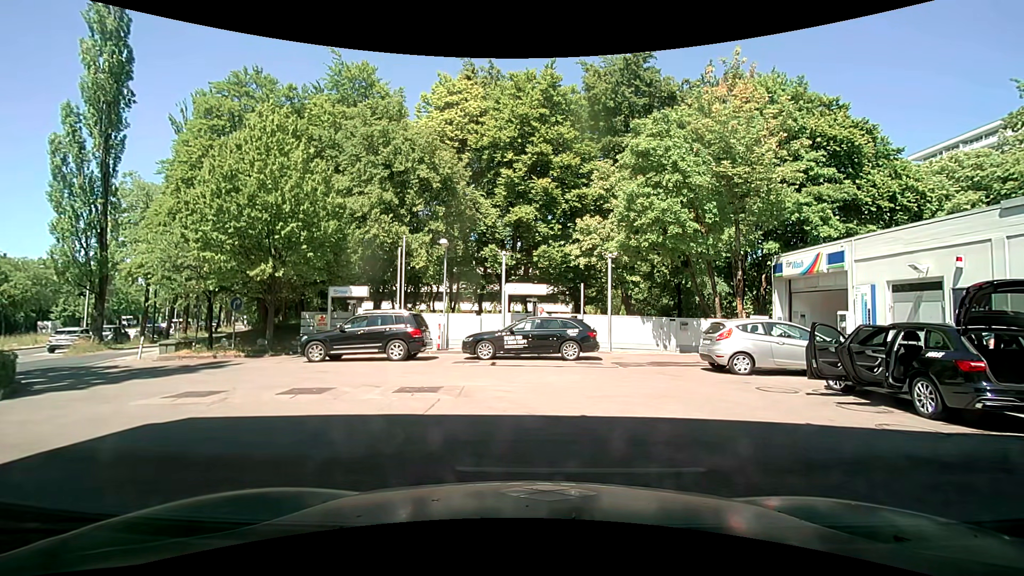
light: Day
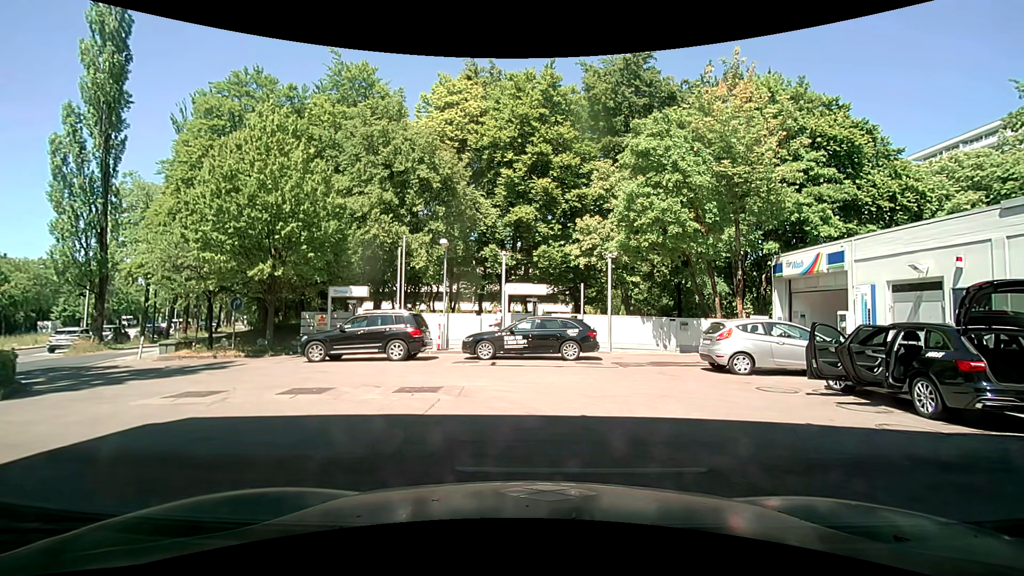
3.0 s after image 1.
(0.0, 0.0) m; 0°
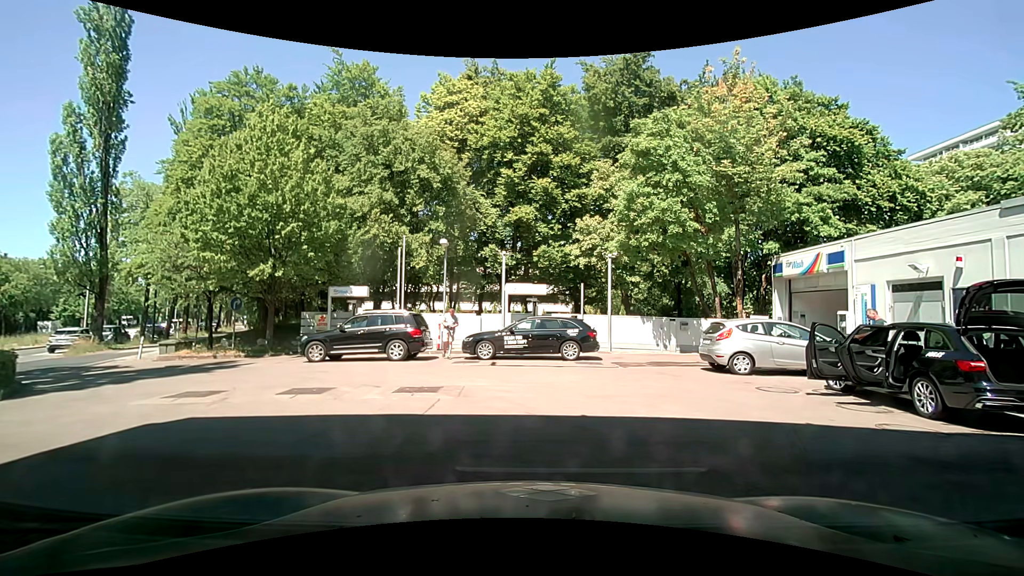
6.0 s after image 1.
(0.0, 0.0) m; 0°
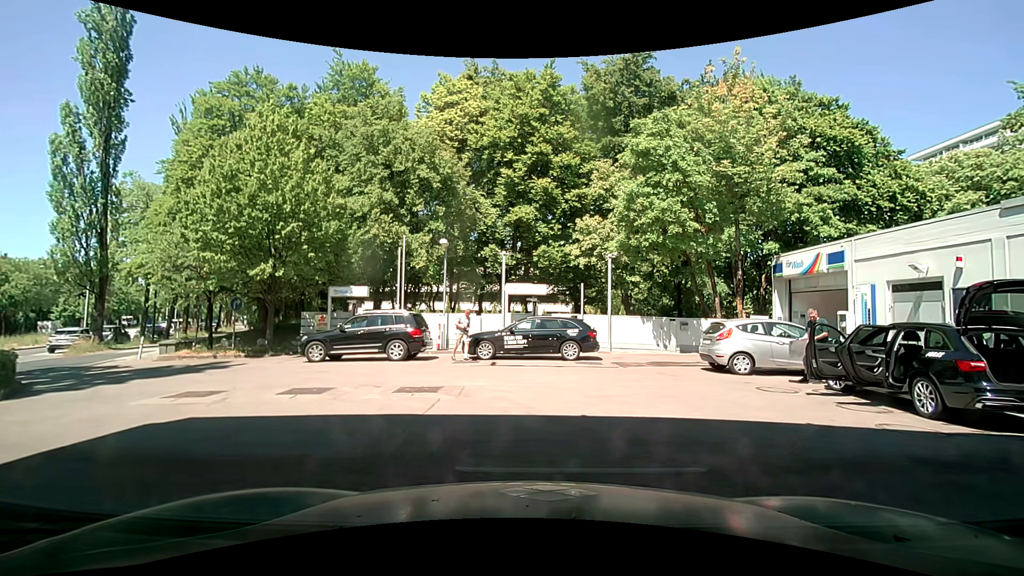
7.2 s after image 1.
(0.0, 0.0) m; 0°
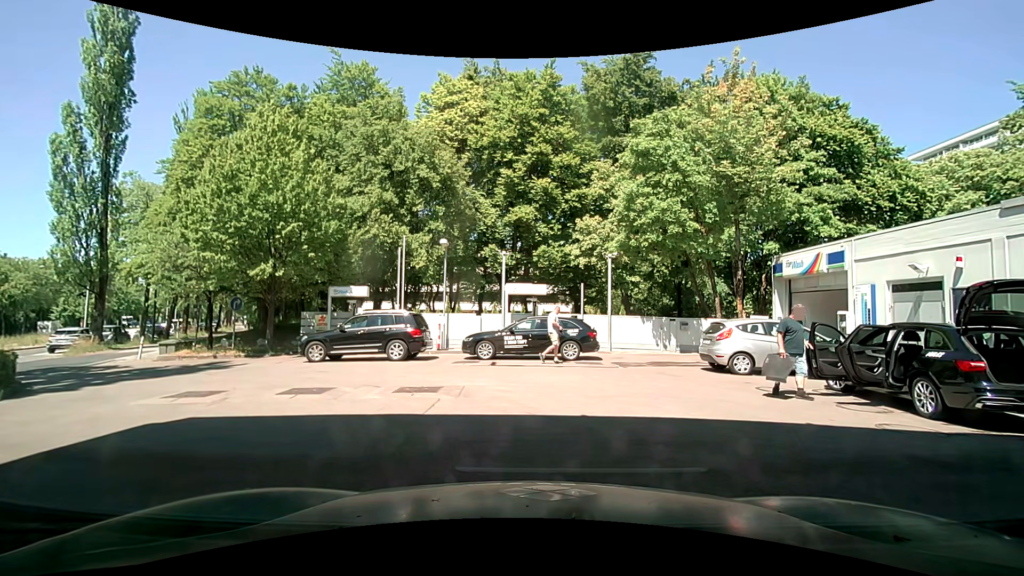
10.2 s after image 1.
(0.0, 0.0) m; 0°
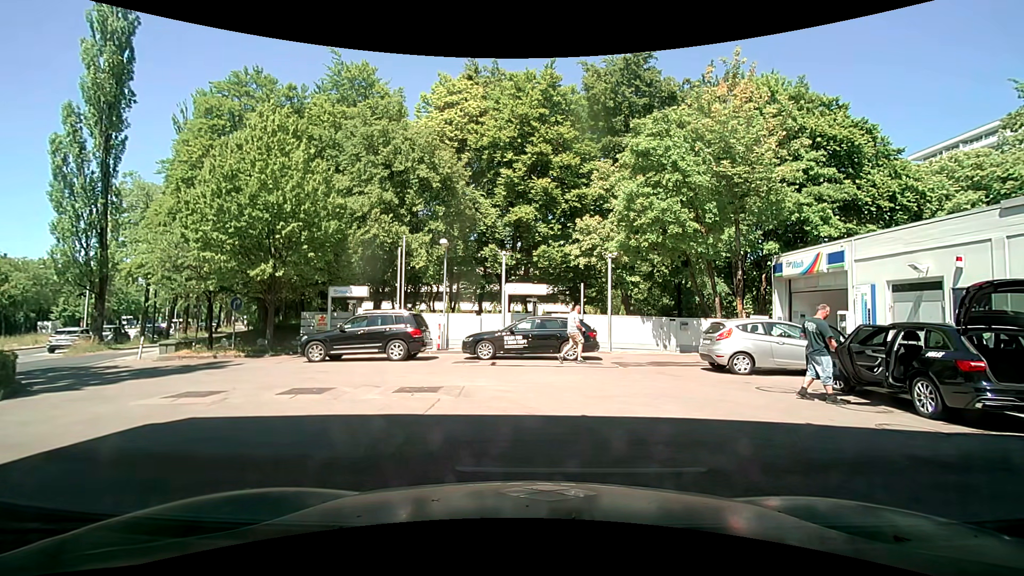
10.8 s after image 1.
(0.0, 0.0) m; 0°
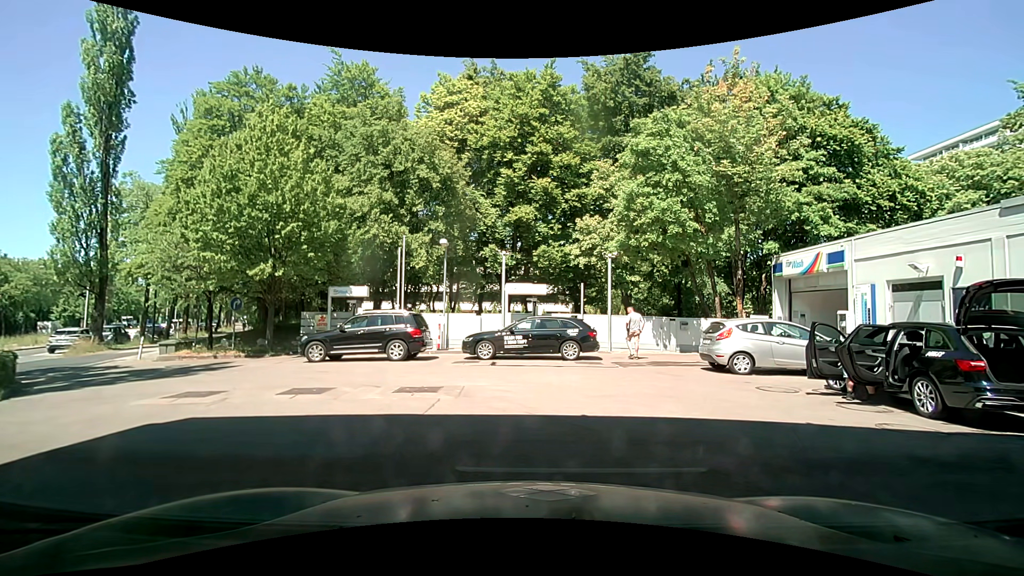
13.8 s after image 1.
(0.0, 0.0) m; 0°
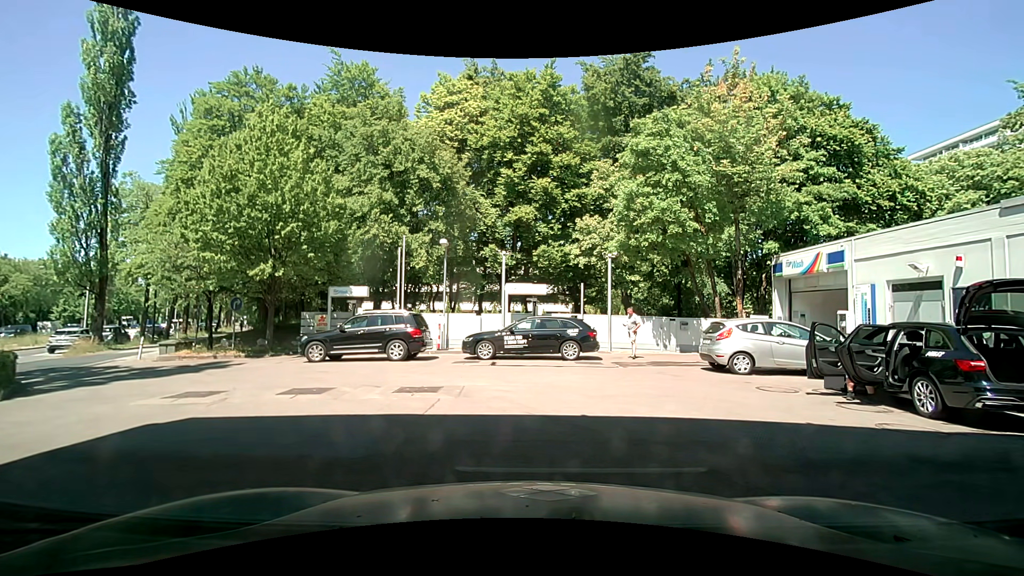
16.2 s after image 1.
(0.0, 0.0) m; 0°
